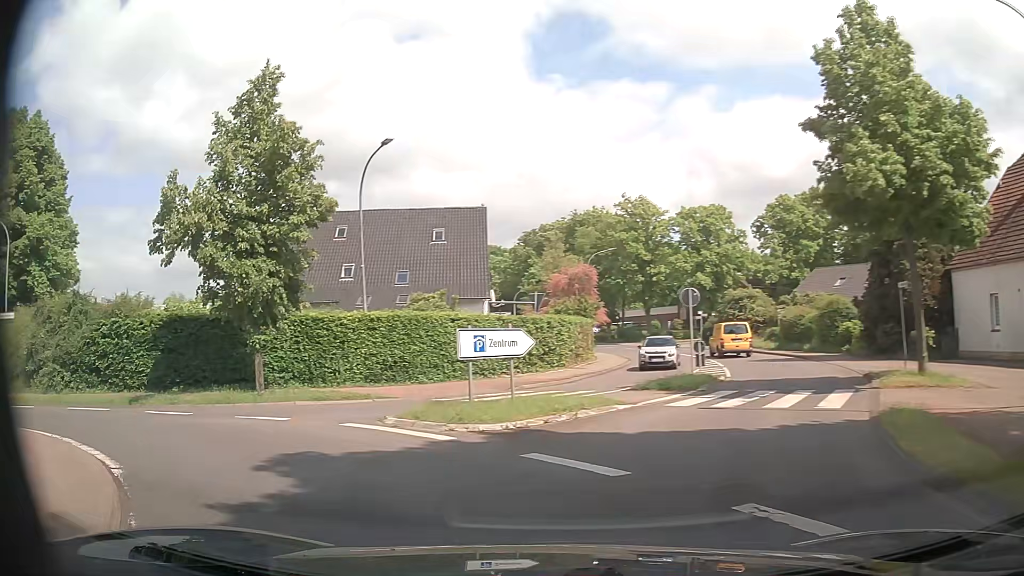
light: Day
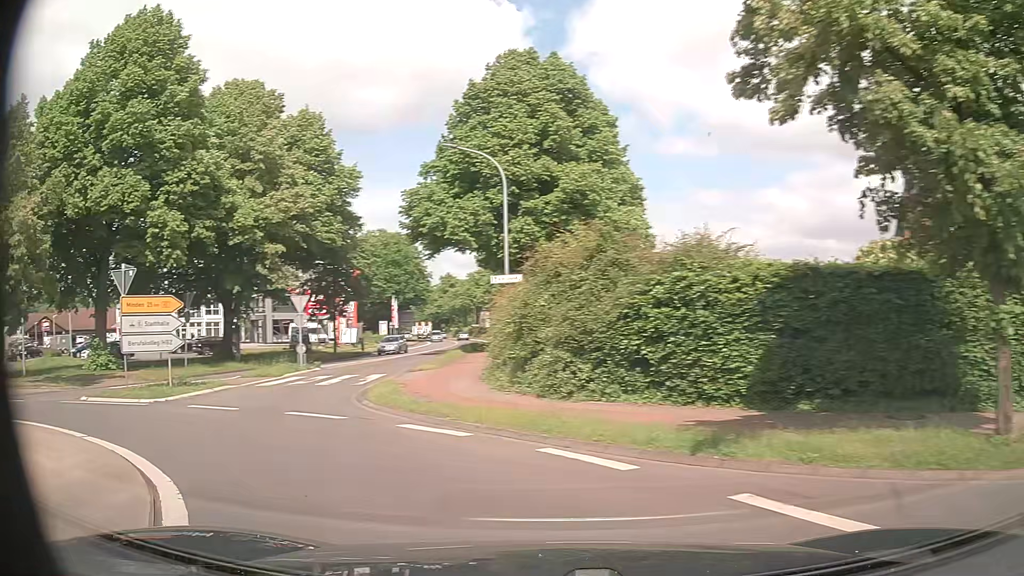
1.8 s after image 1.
(-4.3, +9.0) m; -52°
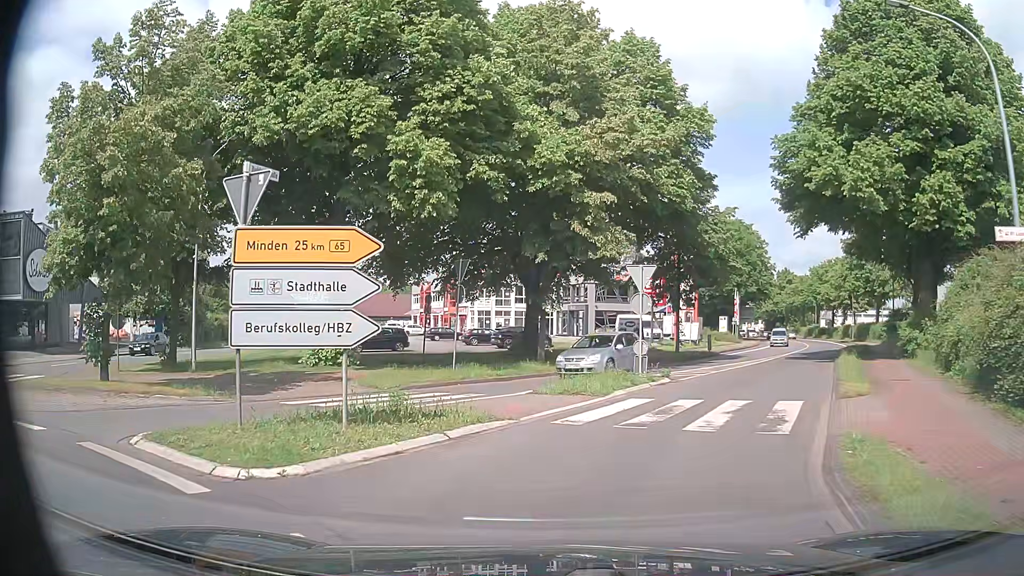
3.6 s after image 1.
(-3.7, +10.4) m; -29°
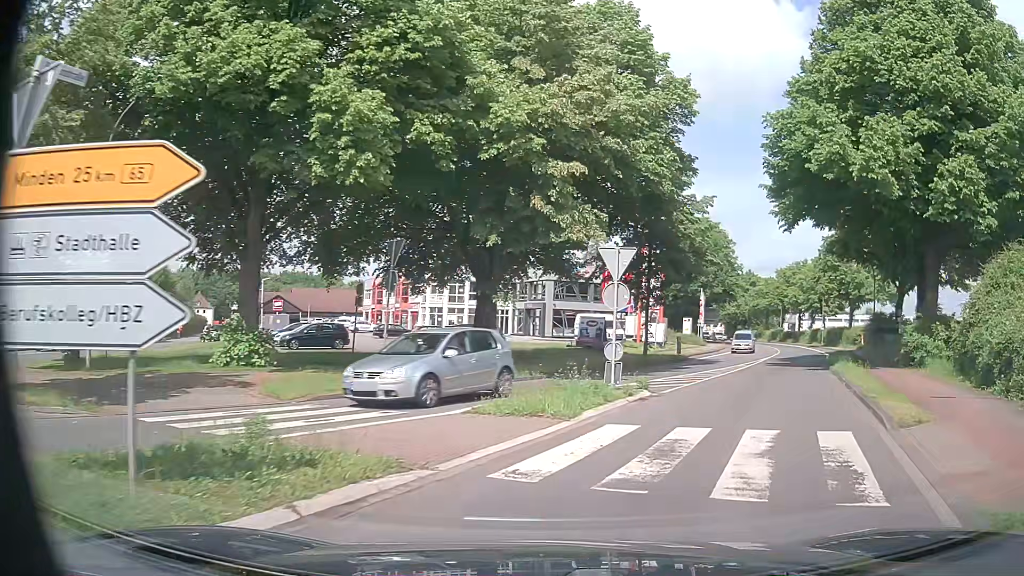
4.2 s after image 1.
(0.0, +4.1) m; +3°
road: primary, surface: asphalt
(+2, +10) (+6, +19) (+10, +28) (+14, +37) (+18, +47) (+22, +56) (+25, +65) (+28, +75) (+31, +84) (+33, +94) m
